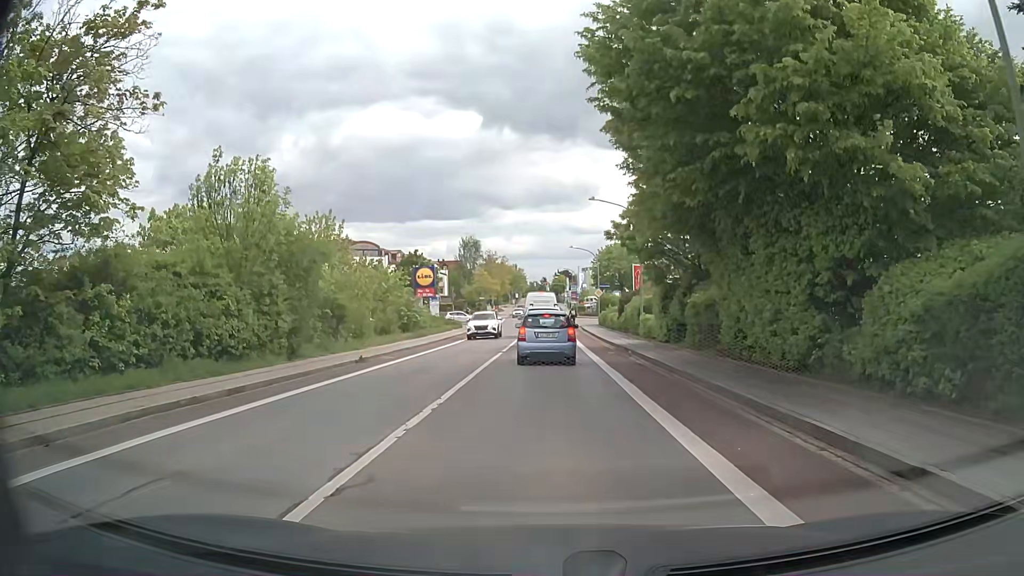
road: tertiary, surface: asphalt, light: Day
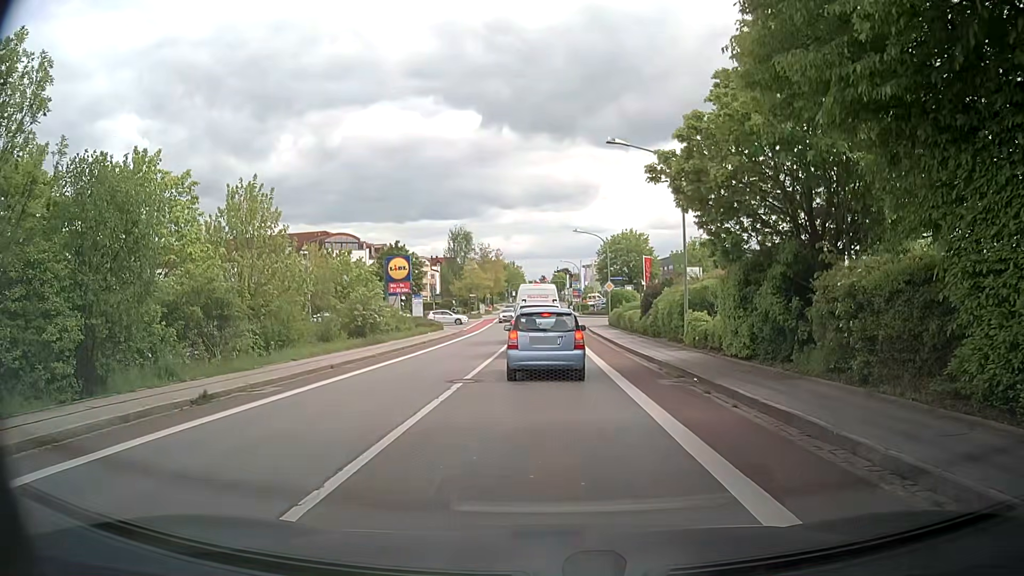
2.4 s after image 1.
(-0.3, +11.1) m; -2°
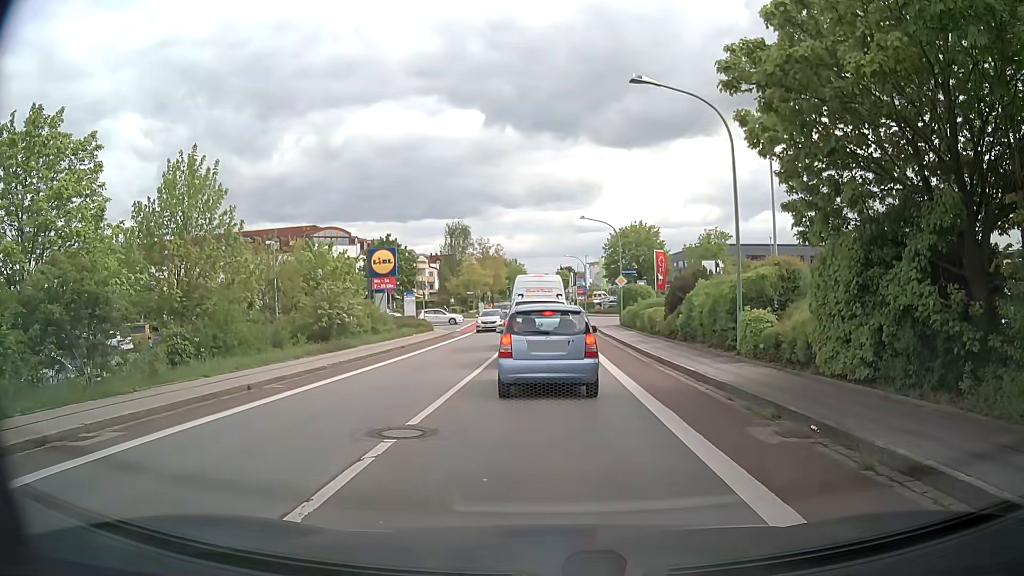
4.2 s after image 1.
(0.0, +6.0) m; 0°
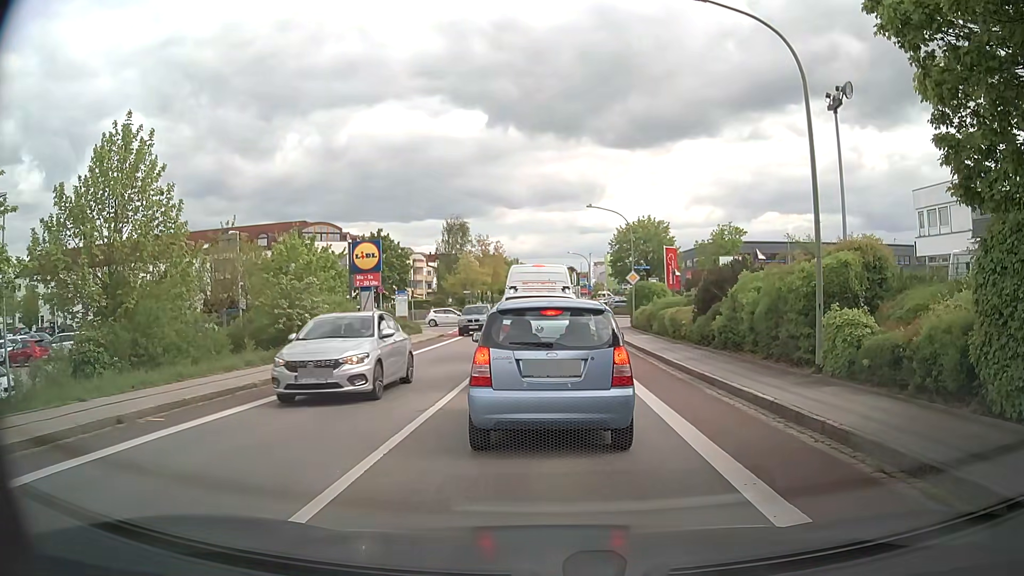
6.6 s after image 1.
(0.0, +4.9) m; +1°
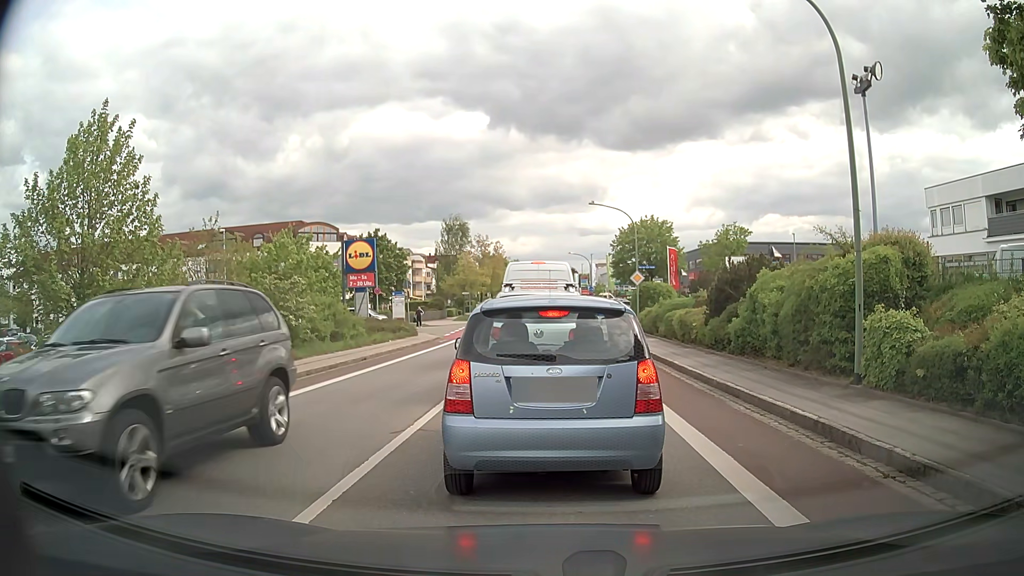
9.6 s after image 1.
(0.0, +1.6) m; 0°
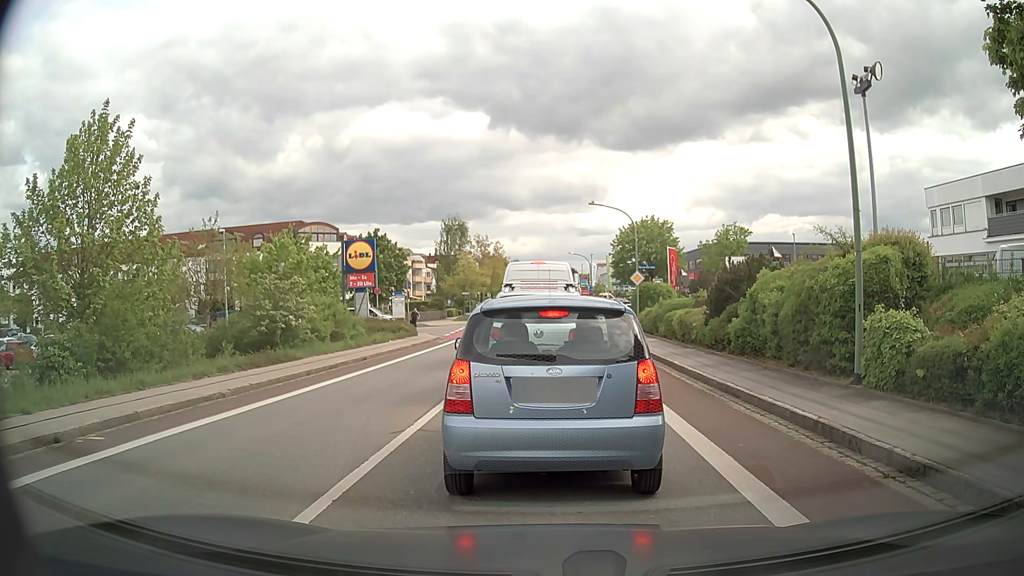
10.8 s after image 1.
(0.0, 0.0) m; 0°
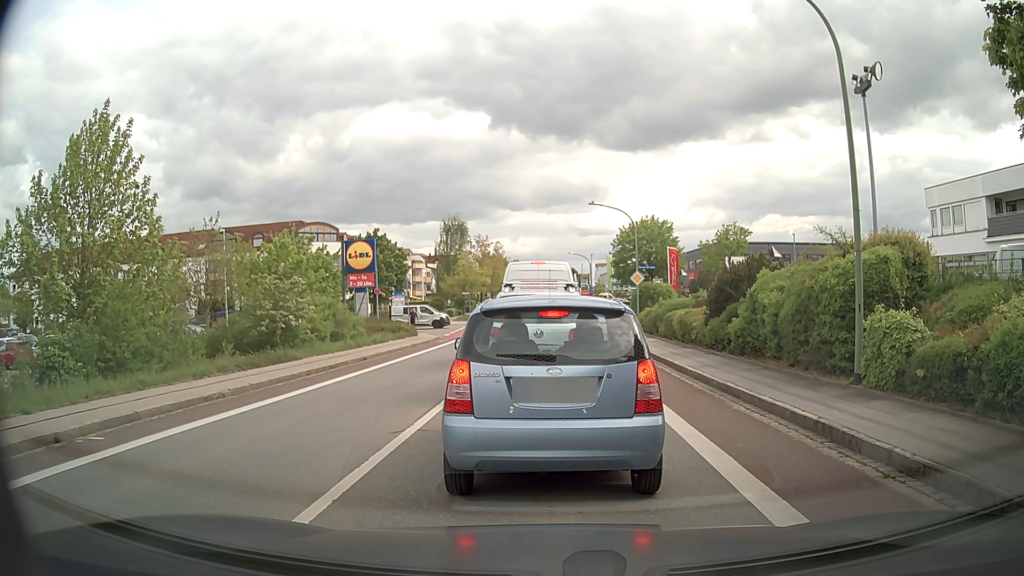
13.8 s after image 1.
(0.0, 0.0) m; 0°
